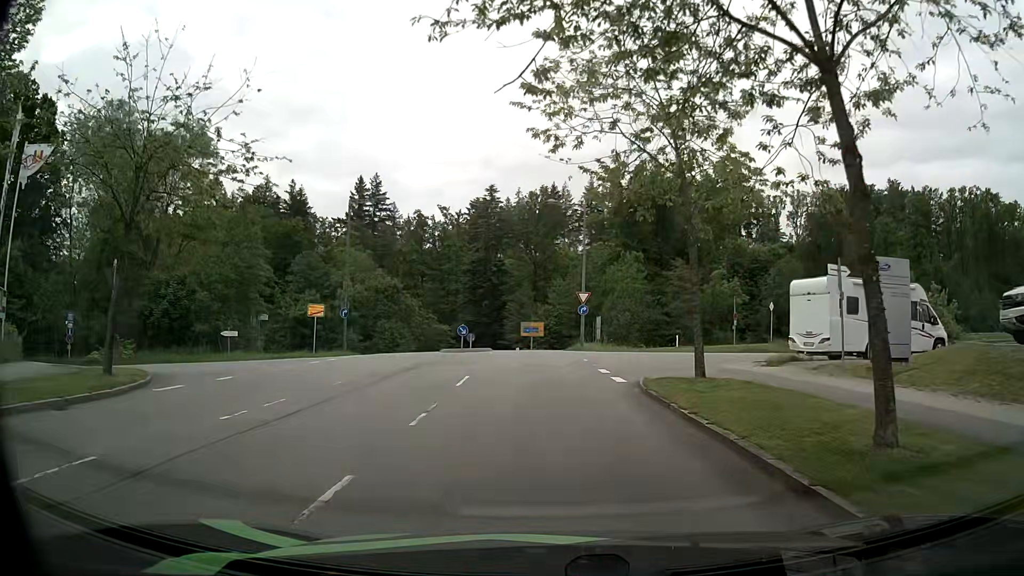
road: secondary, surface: asphalt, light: Day
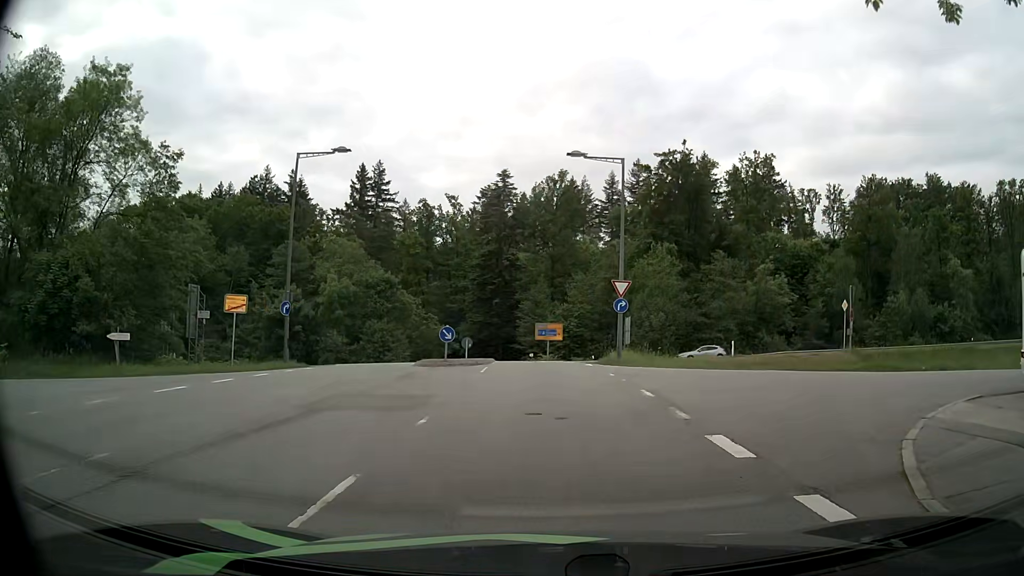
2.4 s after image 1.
(-0.1, +11.8) m; 0°
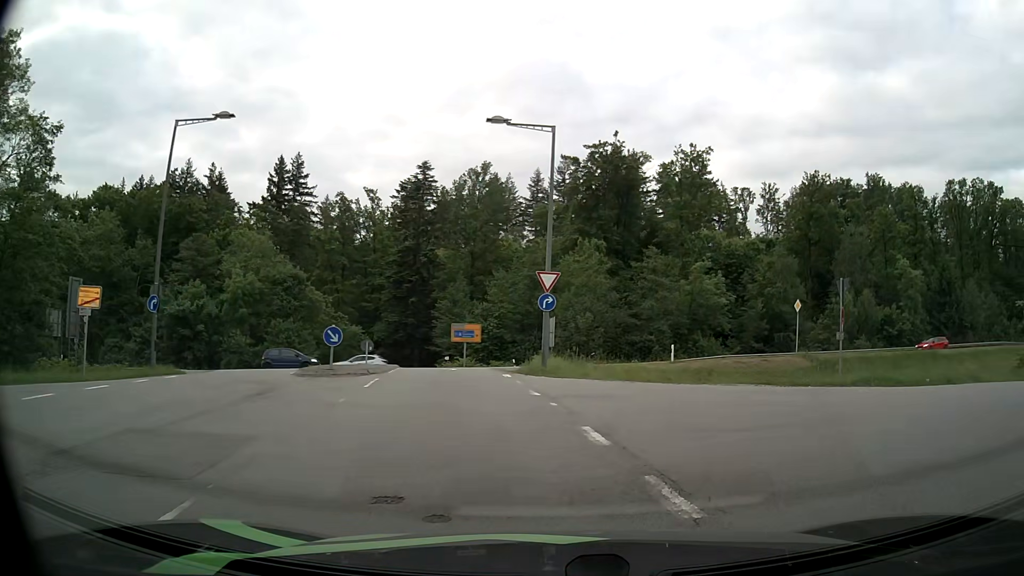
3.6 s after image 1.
(+0.2, +5.0) m; +6°
